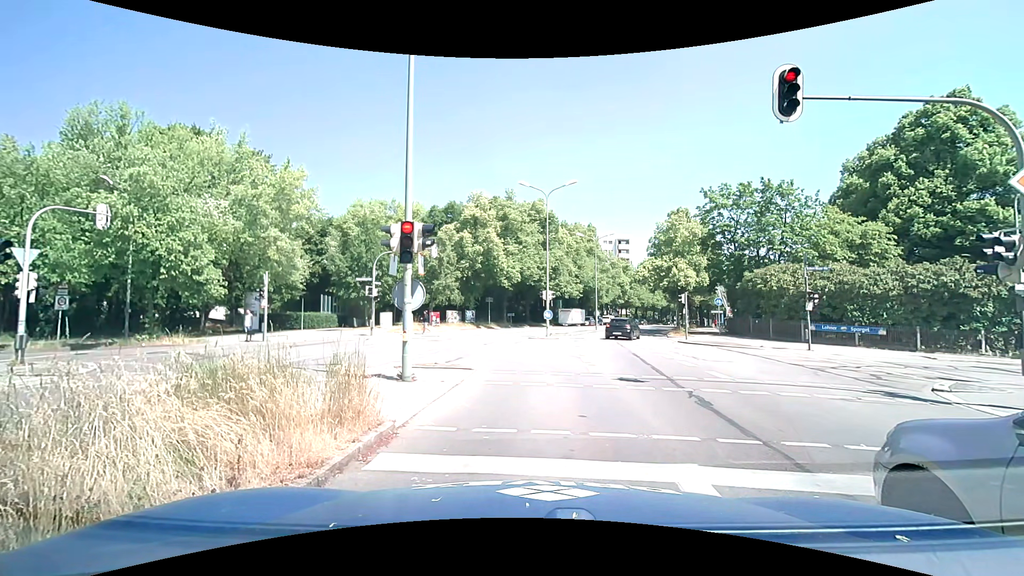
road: secondary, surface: asphalt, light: Day
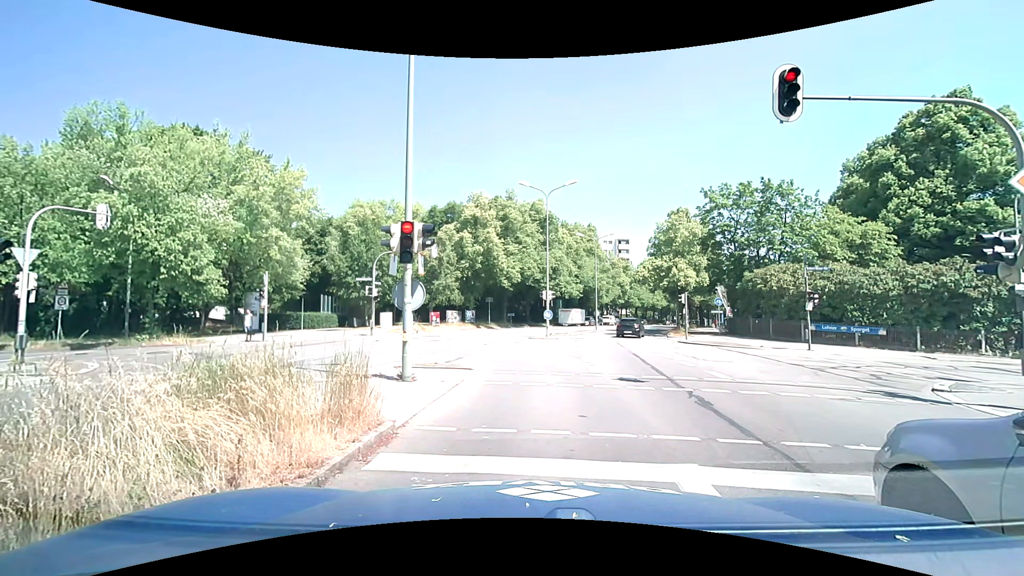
(0.0, 0.0) m; 0°
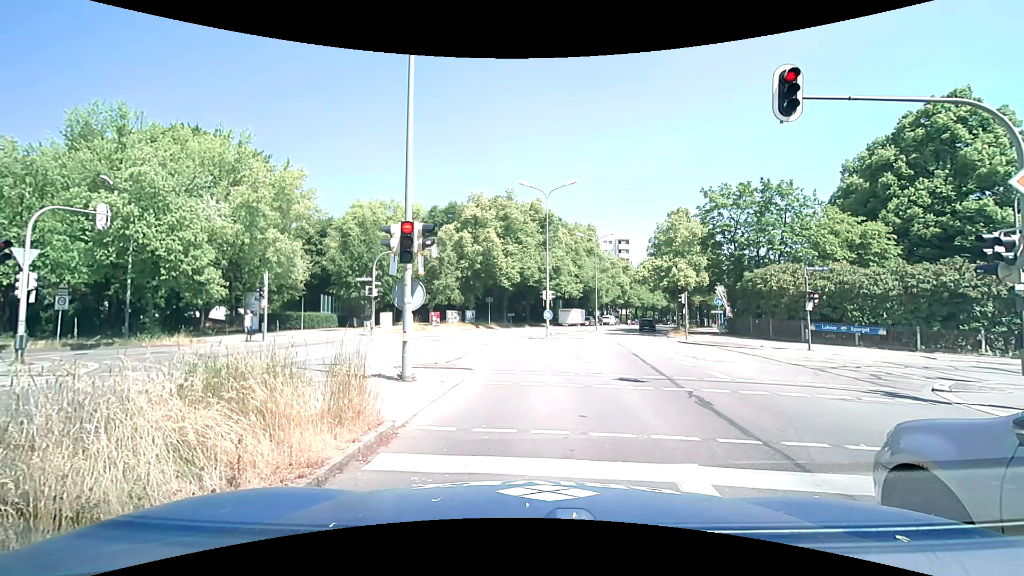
(0.0, 0.0) m; 0°
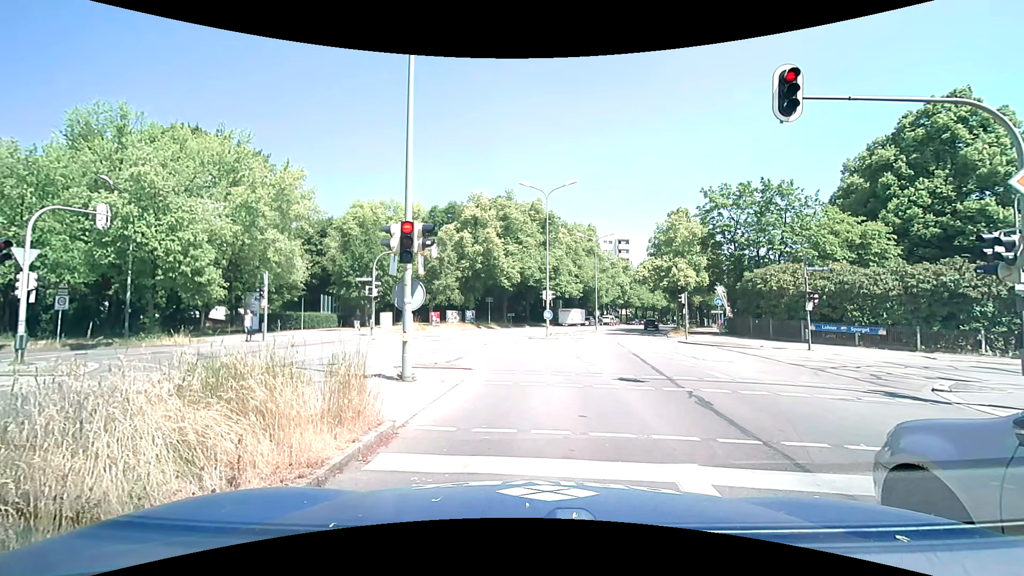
(0.0, 0.0) m; 0°
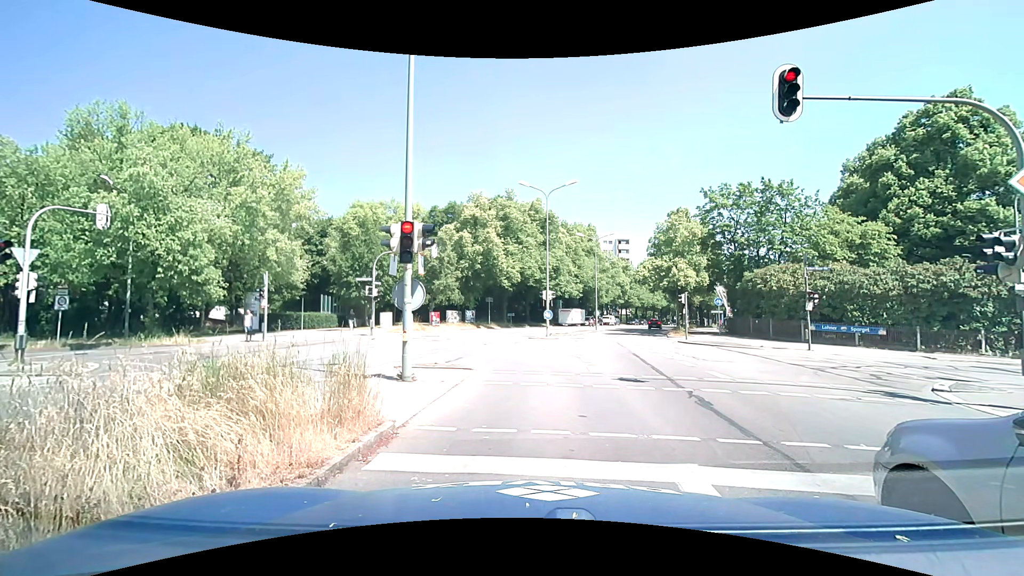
(0.0, 0.0) m; 0°
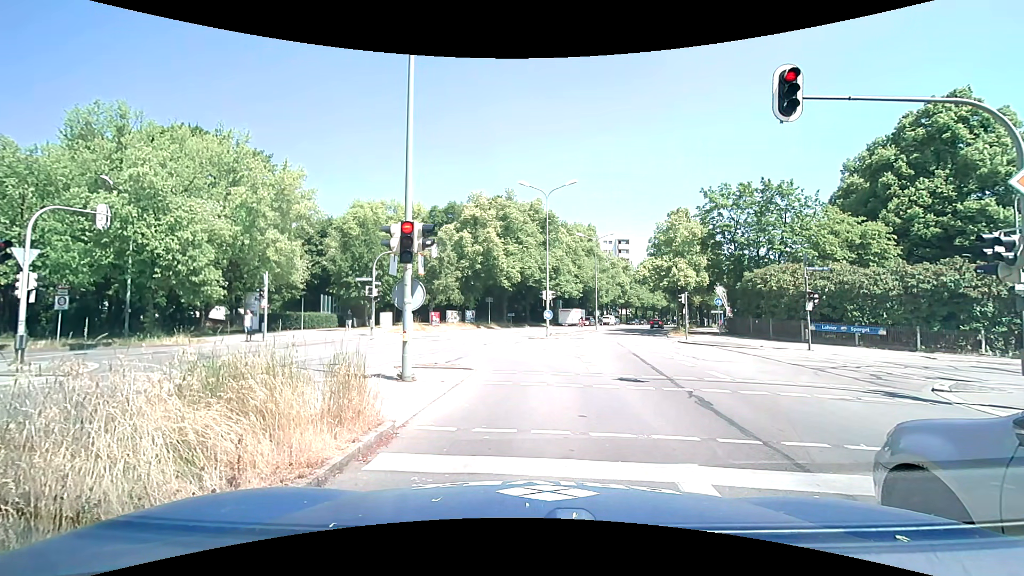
(0.0, 0.0) m; 0°
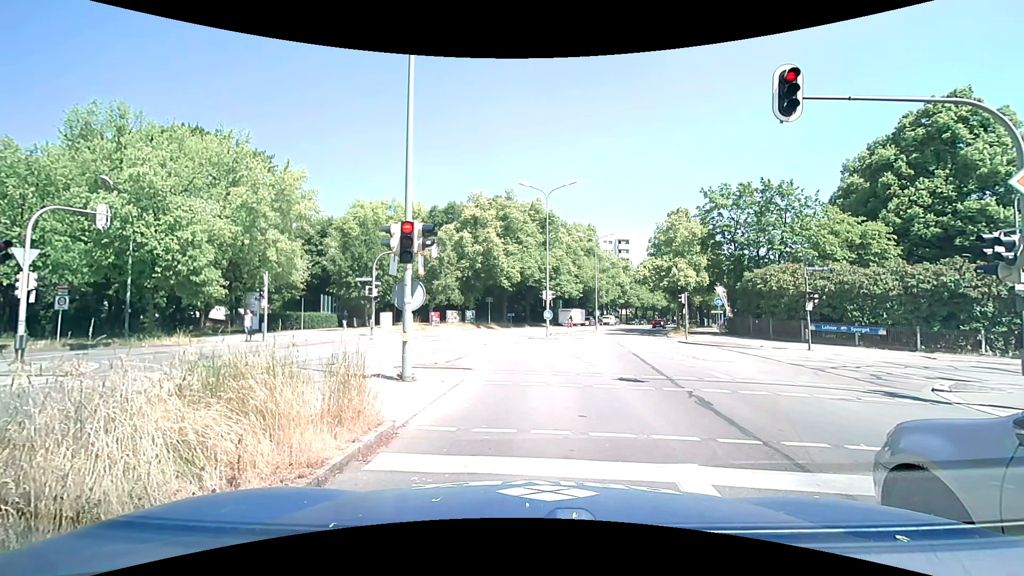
(0.0, 0.0) m; 0°
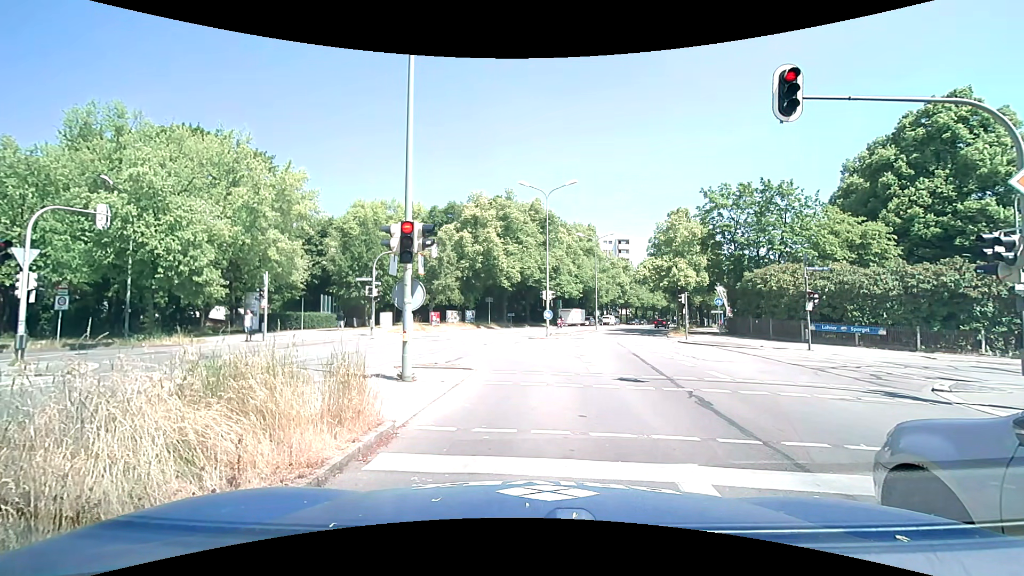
(0.0, 0.0) m; 0°
(0, +10) (-1, +20) (-9, +25) (-19, +27) (-29, +28) (-39, +29) (-49, +30) (-59, +30) (-69, +31) (-79, +32) m
